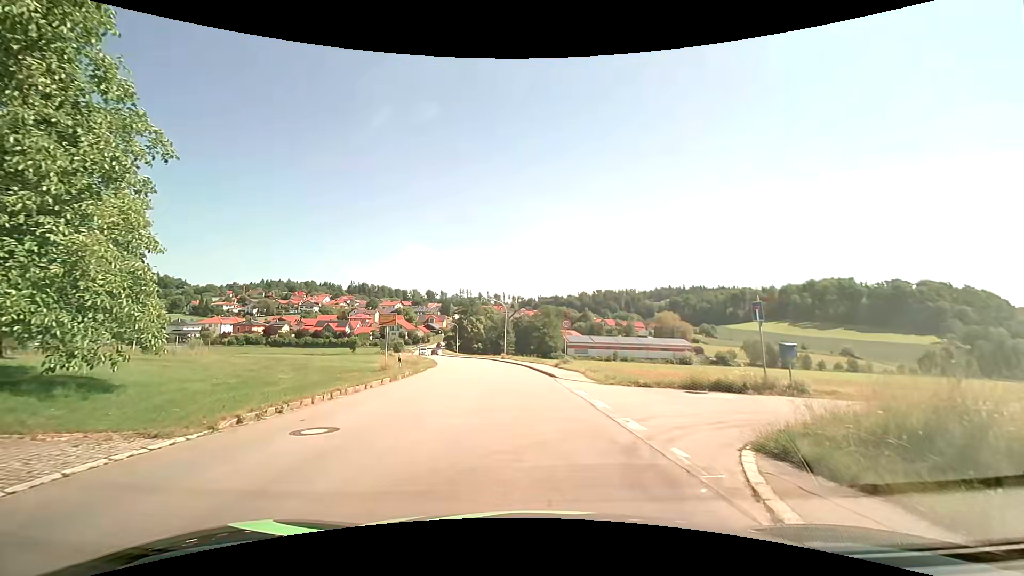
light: Day
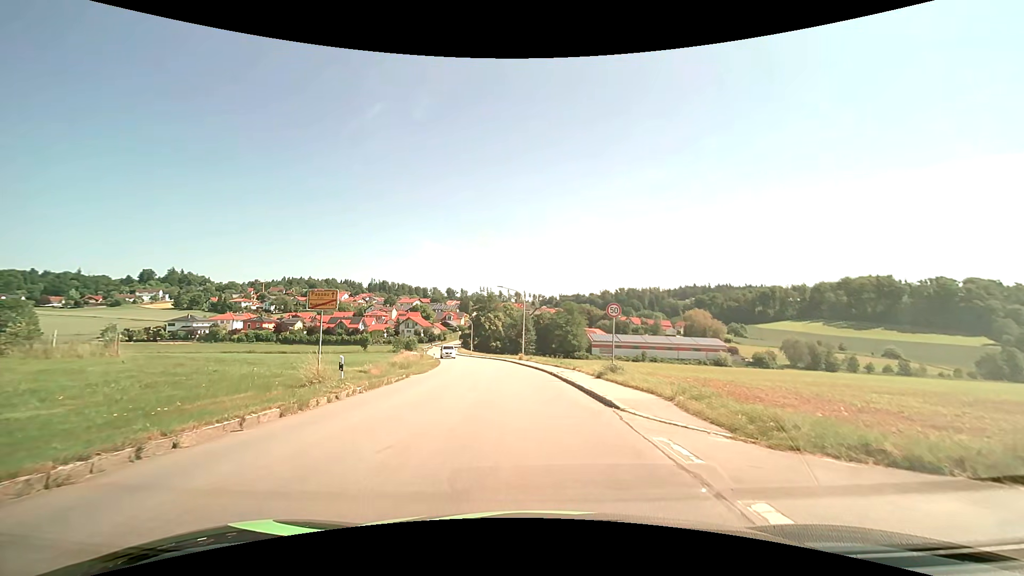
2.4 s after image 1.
(+0.1, +11.2) m; -1°
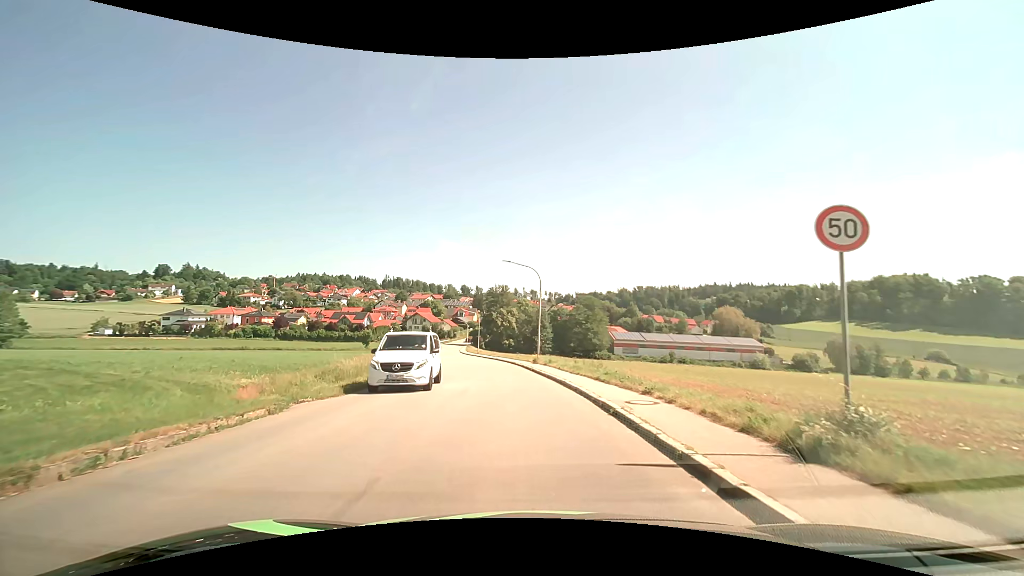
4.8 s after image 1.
(-0.1, +14.2) m; -2°
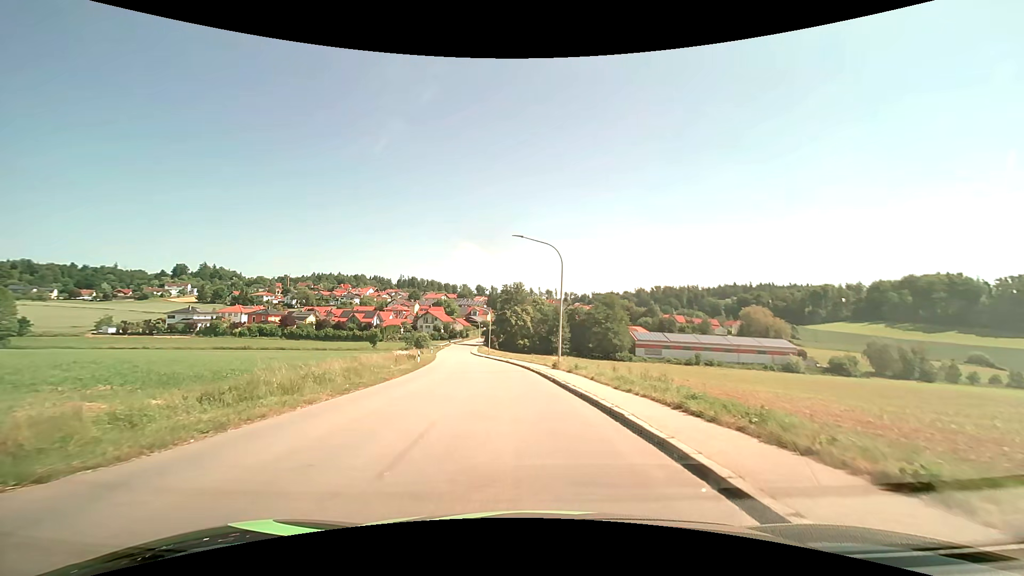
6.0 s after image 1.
(-0.1, +8.4) m; -2°
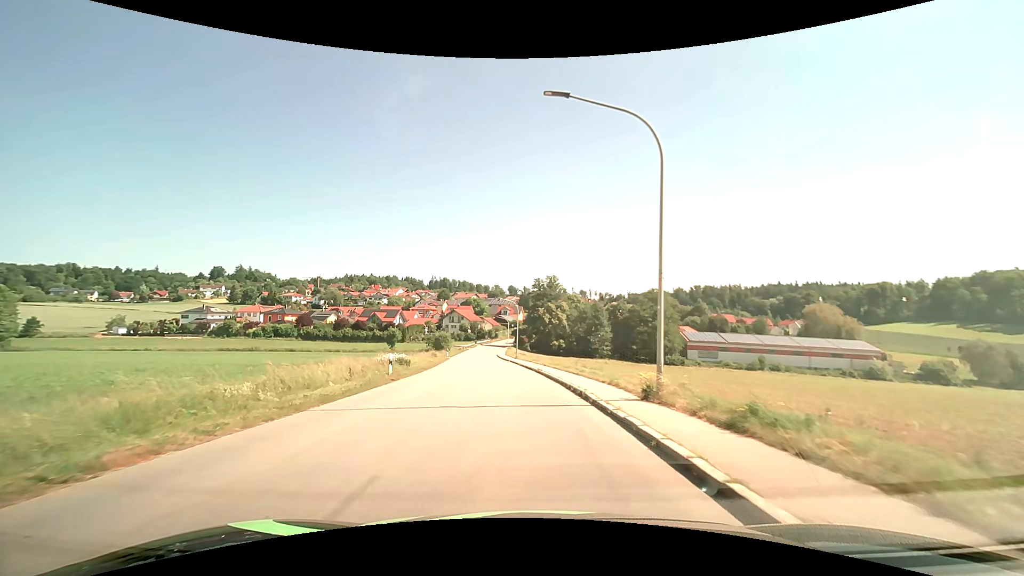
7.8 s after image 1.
(-0.5, +16.1) m; -4°
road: tertiary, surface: asphalt
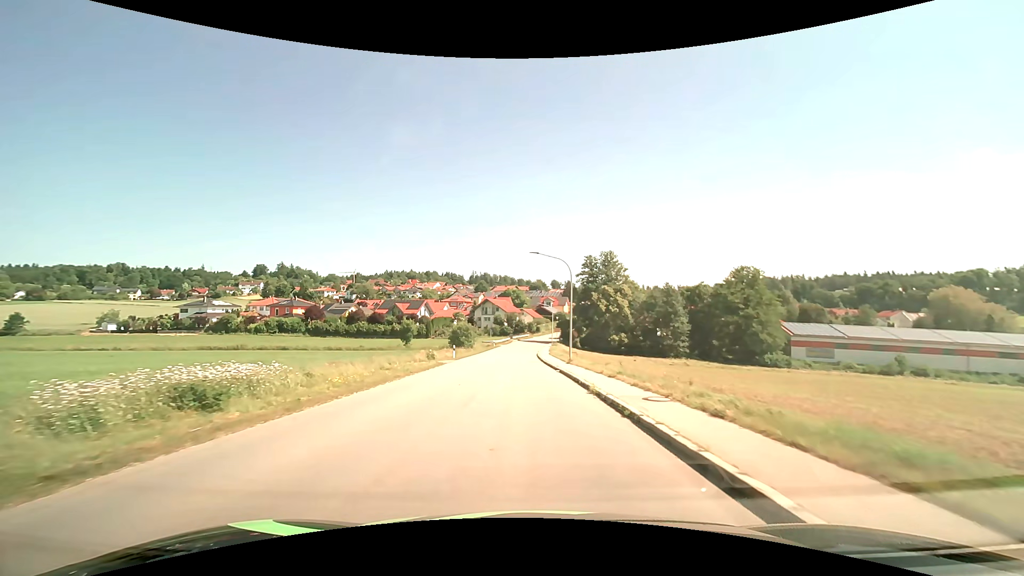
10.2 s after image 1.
(-1.4, +27.6) m; -5°
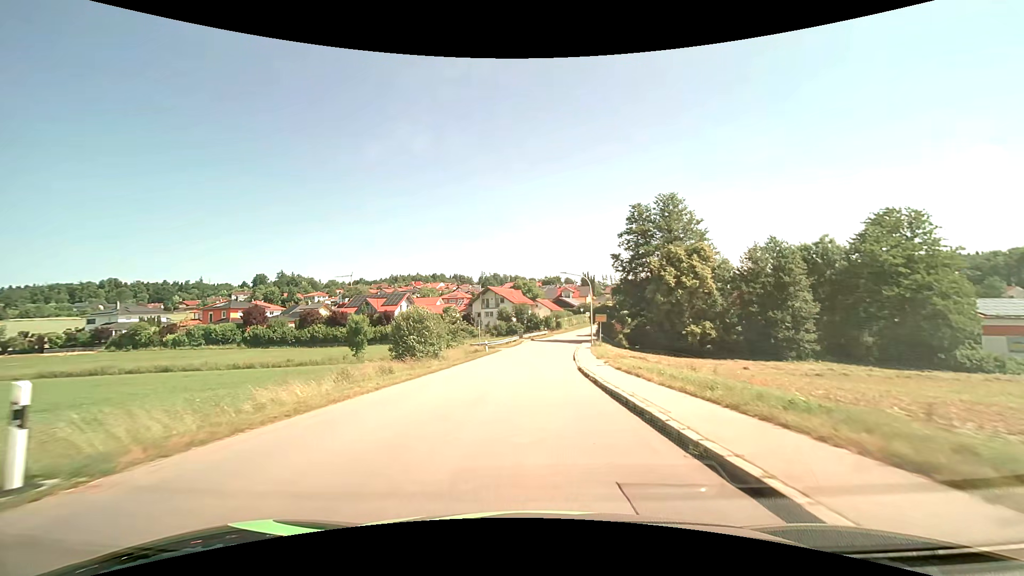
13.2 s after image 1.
(-0.9, +36.6) m; -2°
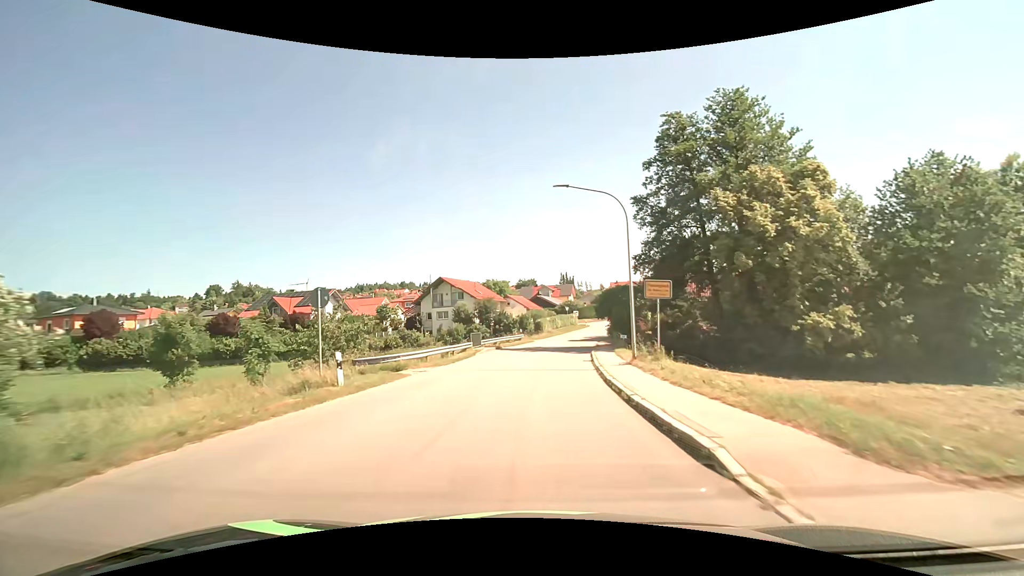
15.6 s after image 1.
(+0.6, +28.2) m; +3°
(0, +10) (+1, +20) (+1, +30) (+3, +40) (+5, +50) (+7, +59) (+9, +69) (+12, +79) (+15, +88) (+19, +98) m
